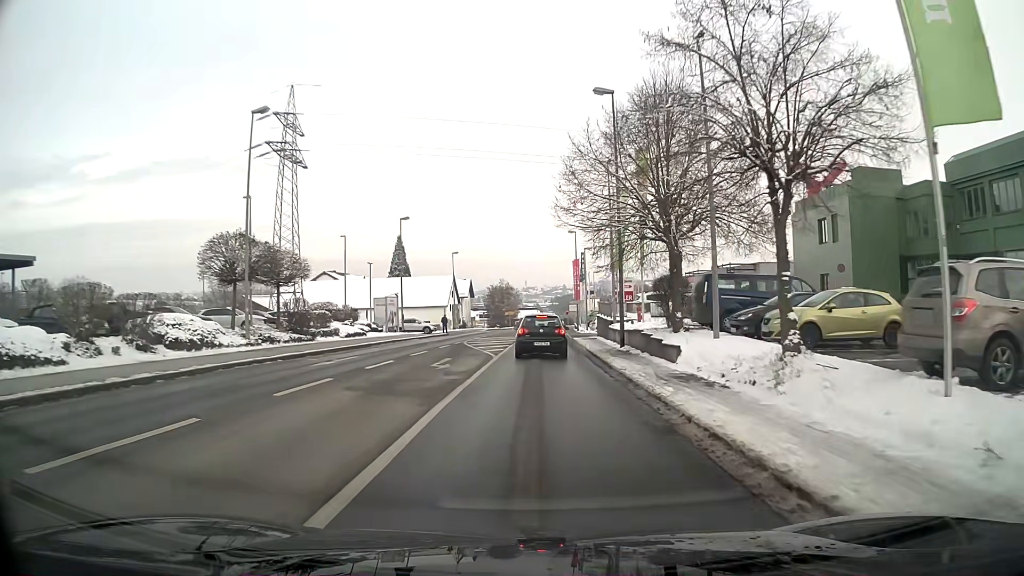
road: tertiary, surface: asphalt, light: Day
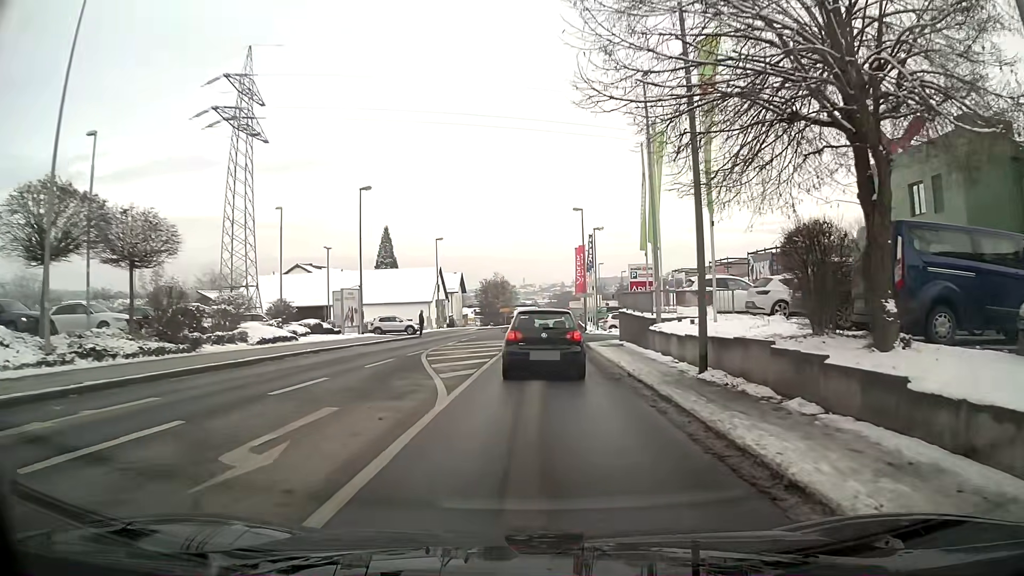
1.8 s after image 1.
(0.0, +12.2) m; 0°
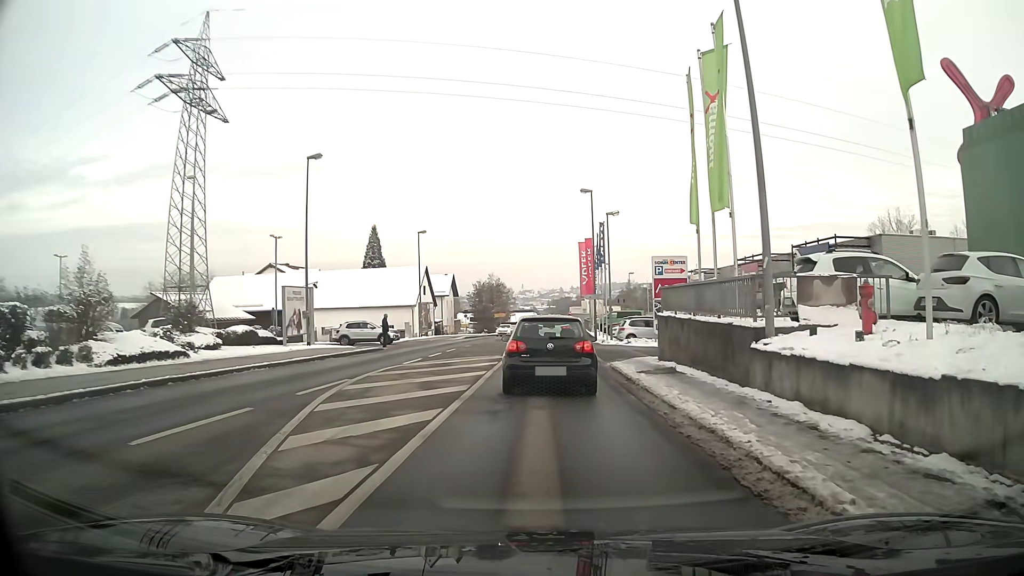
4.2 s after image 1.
(-0.1, +10.3) m; -1°
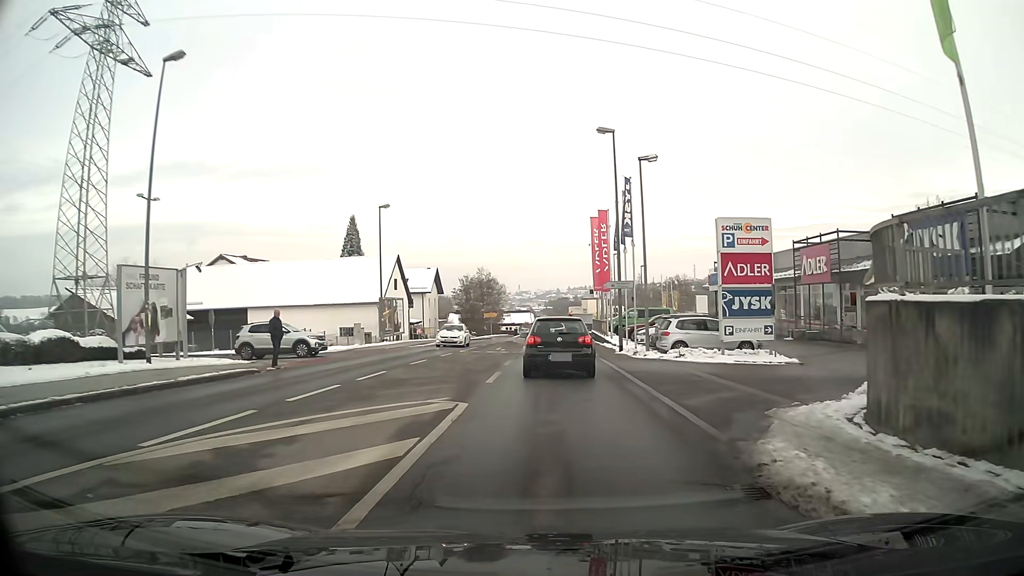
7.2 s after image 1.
(+0.4, +15.1) m; +2°
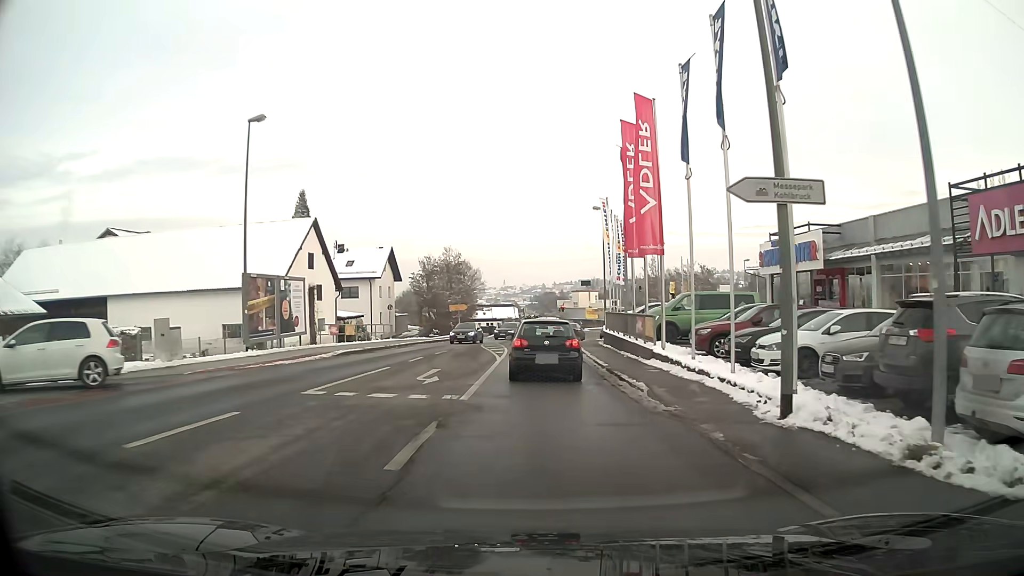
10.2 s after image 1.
(+0.3, +21.5) m; +1°
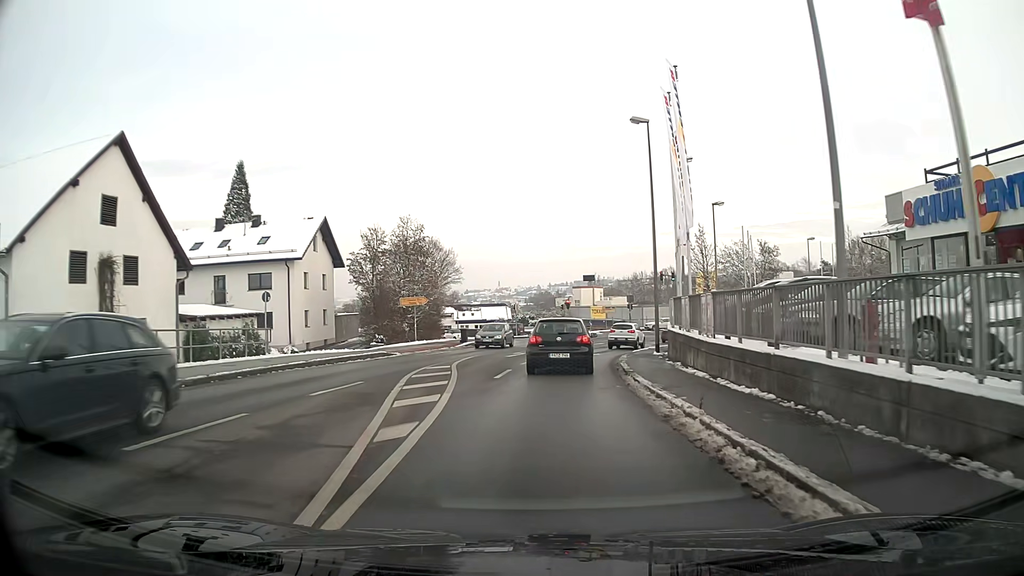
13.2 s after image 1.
(+0.1, +22.9) m; +1°
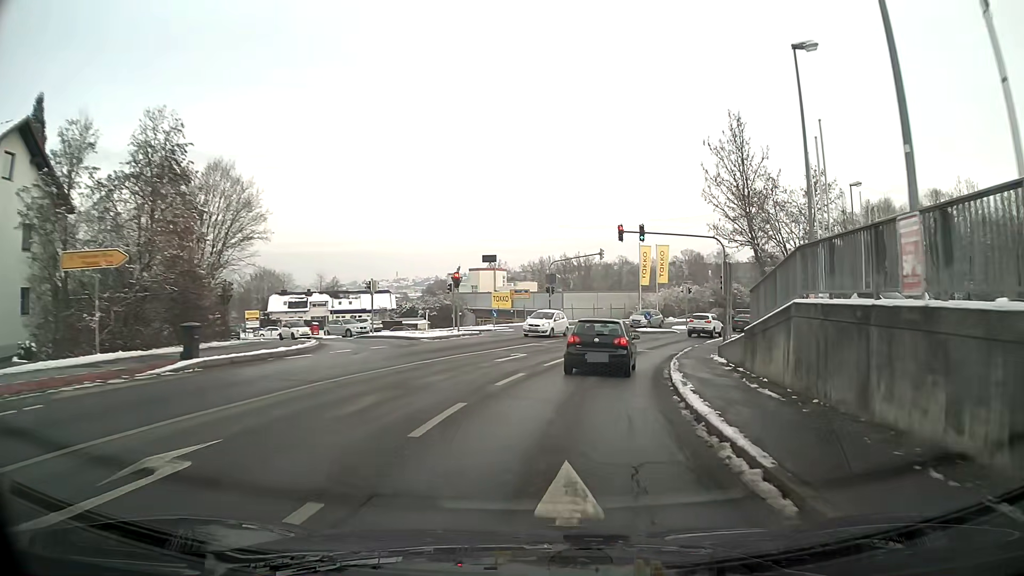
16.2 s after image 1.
(+1.9, +27.0) m; +10°
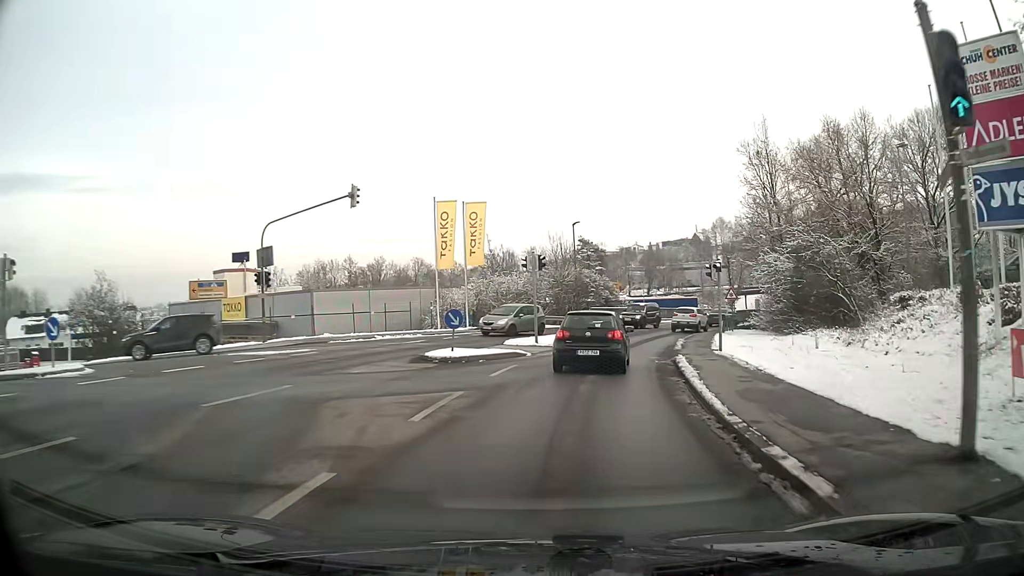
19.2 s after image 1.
(+4.1, +29.6) m; +17°
